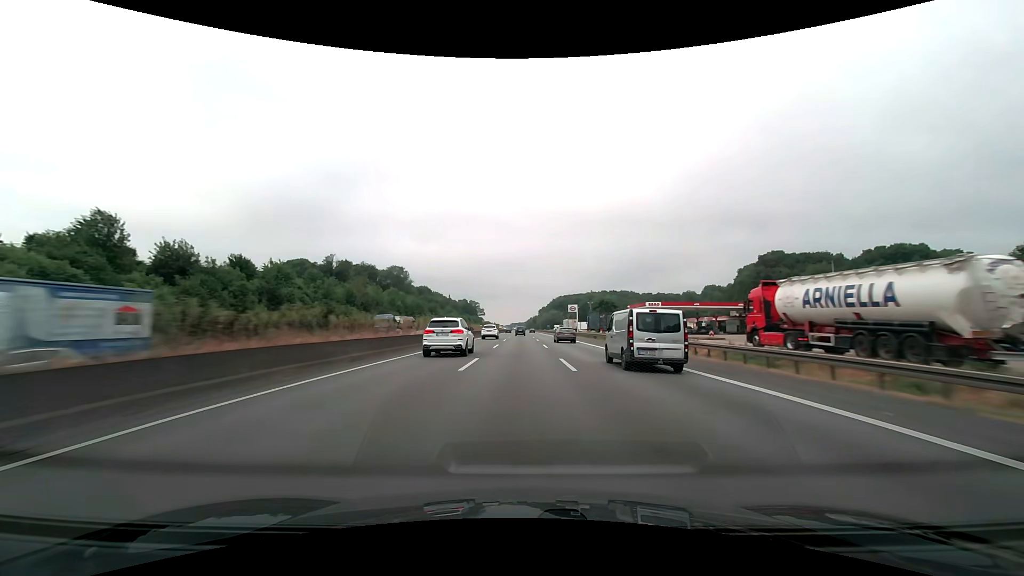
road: motorway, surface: asphalt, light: Day
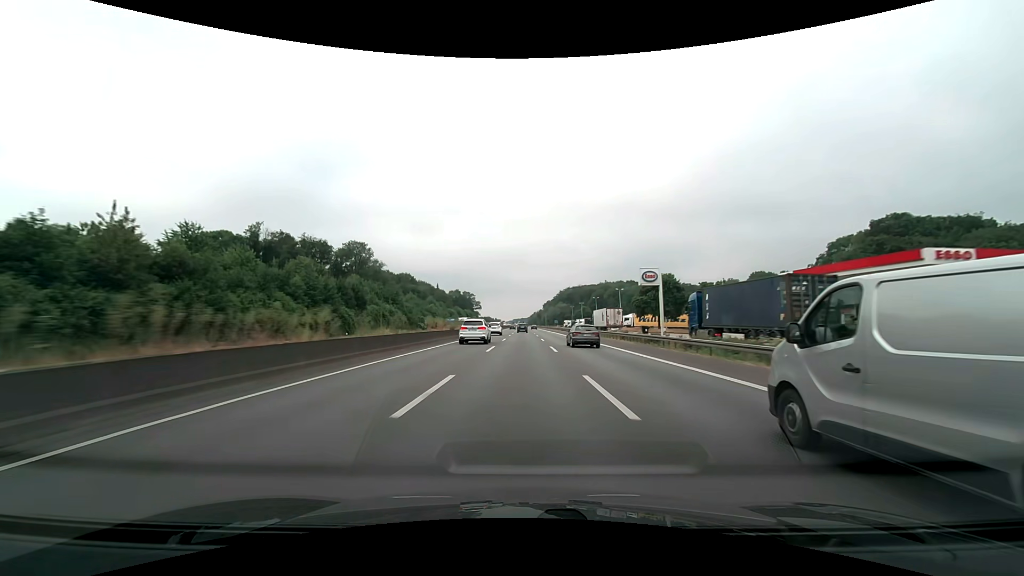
(-0.1, +61.9) m; 0°
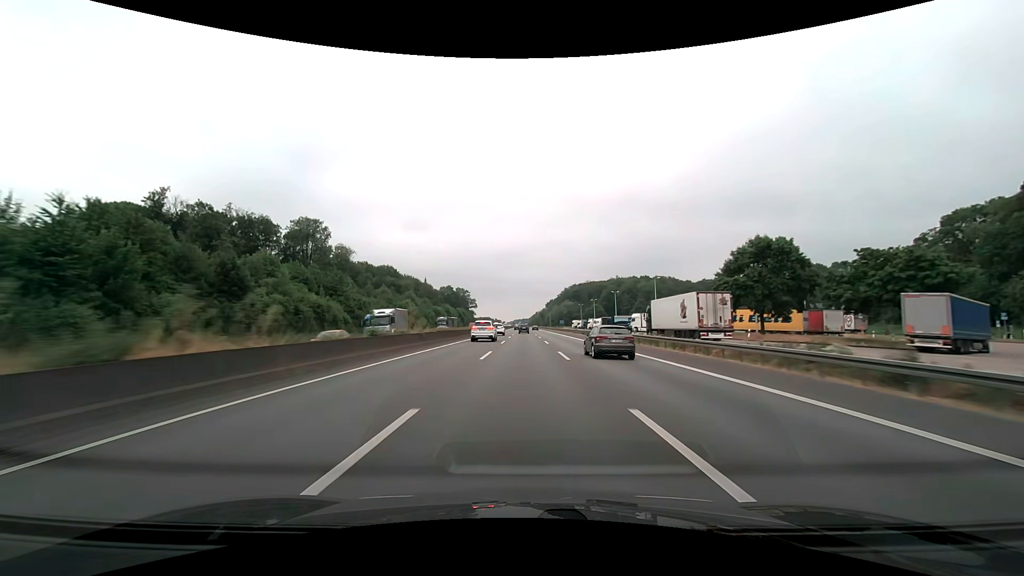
(0.0, +41.3) m; 0°
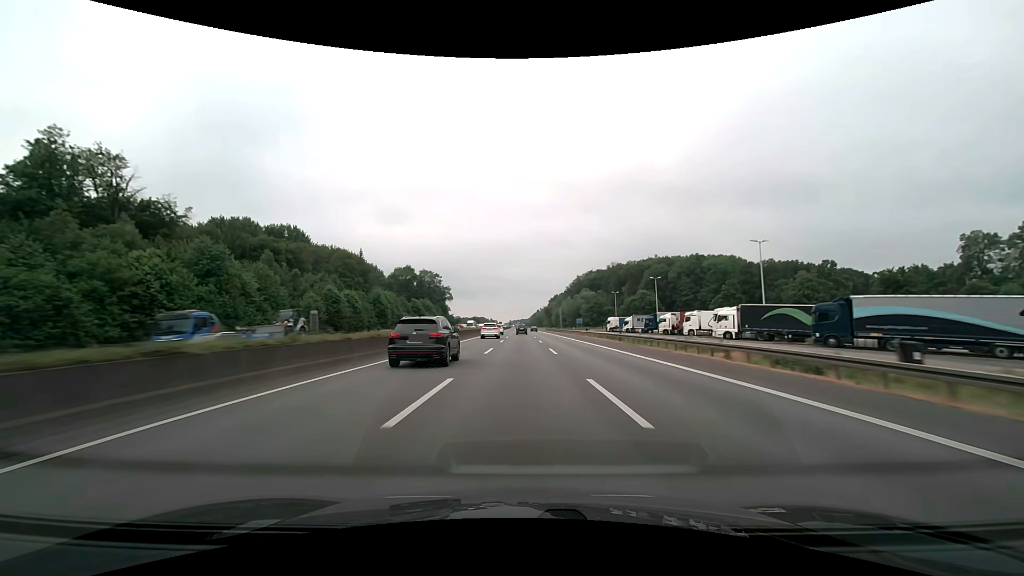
(+0.1, +103.2) m; 0°
